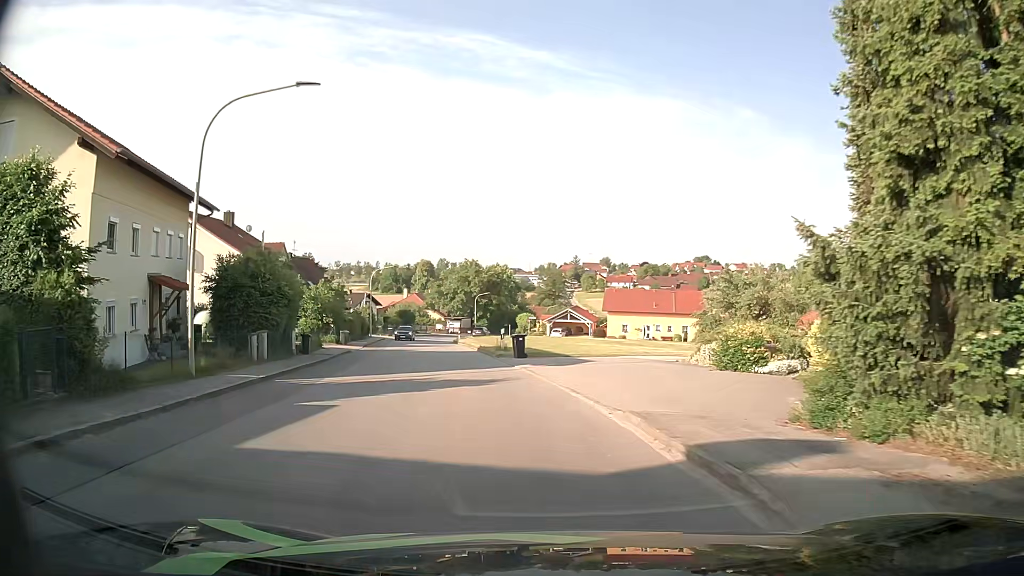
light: Day
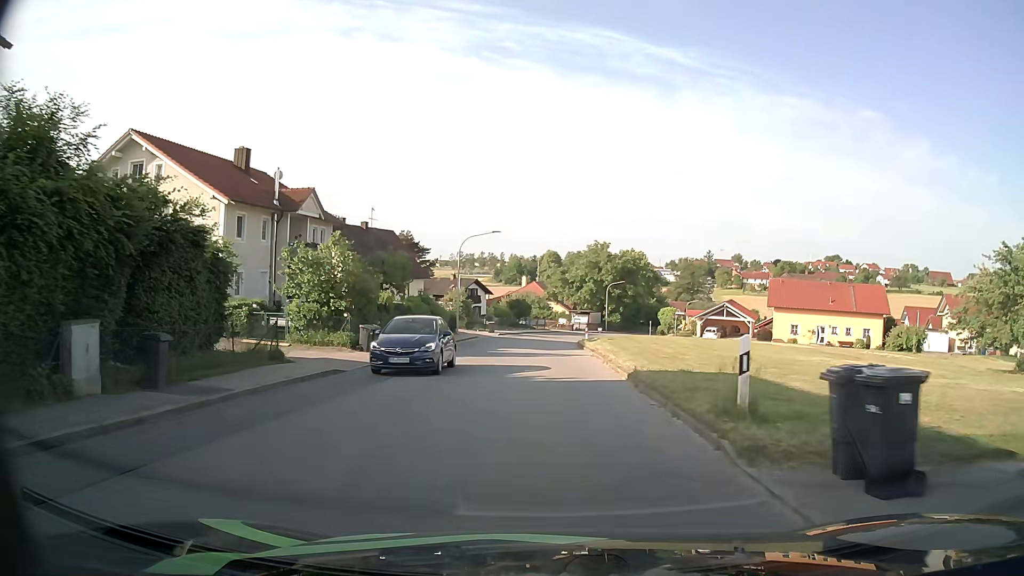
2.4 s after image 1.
(-2.5, +21.3) m; -11°
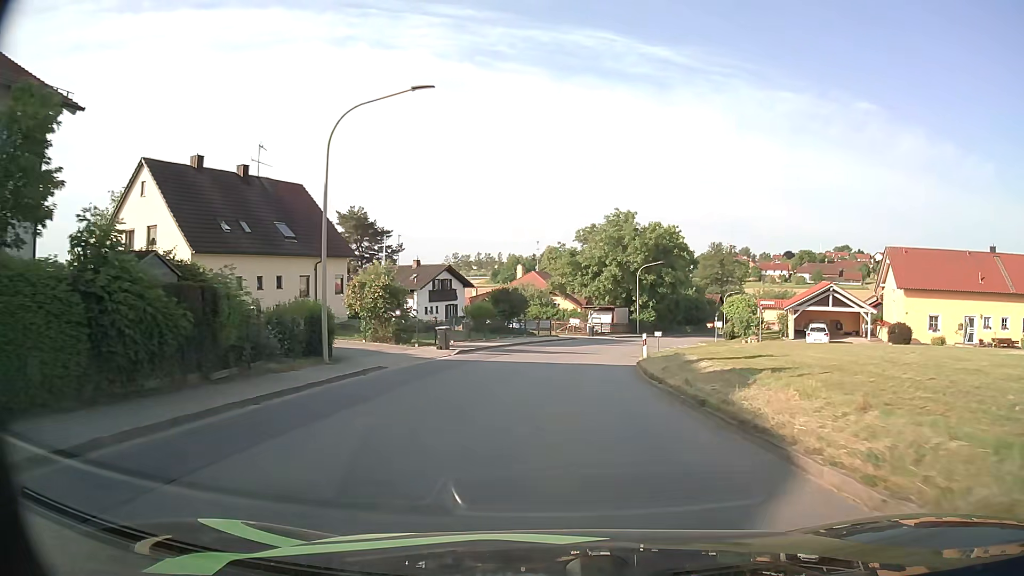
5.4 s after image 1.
(-0.3, +30.0) m; 0°
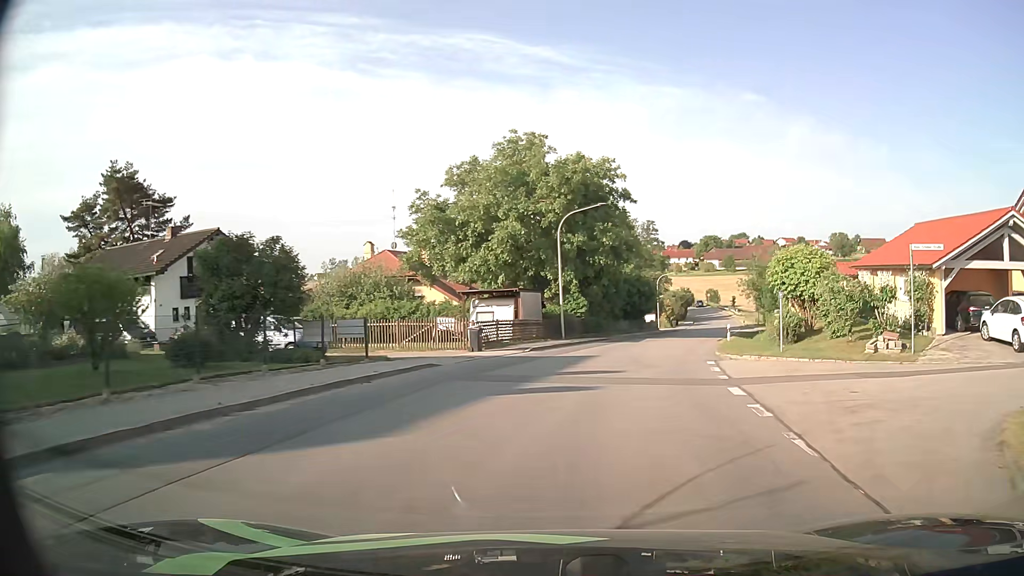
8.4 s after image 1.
(+1.7, +31.3) m; +10°
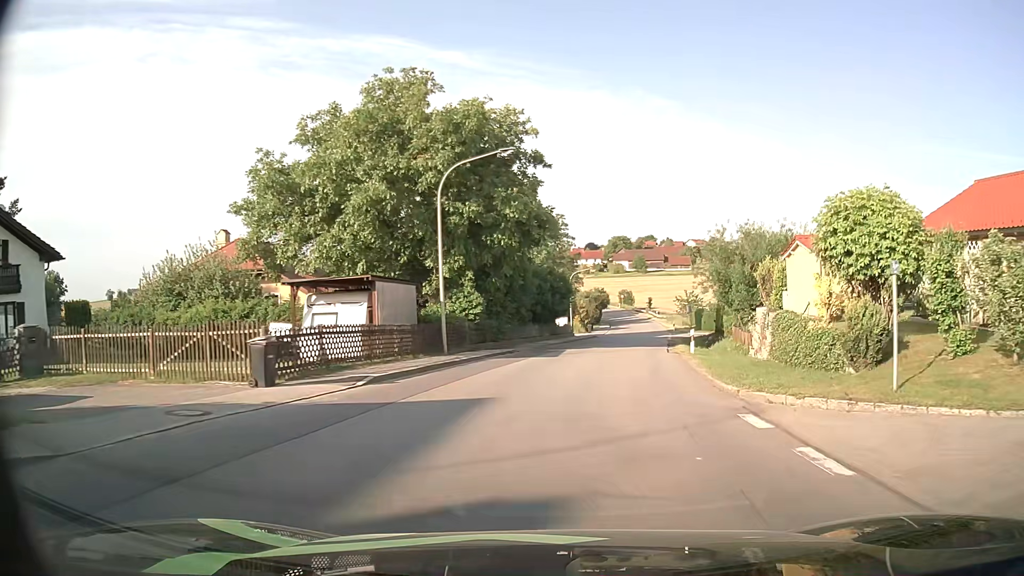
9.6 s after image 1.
(+0.8, +12.4) m; +8°
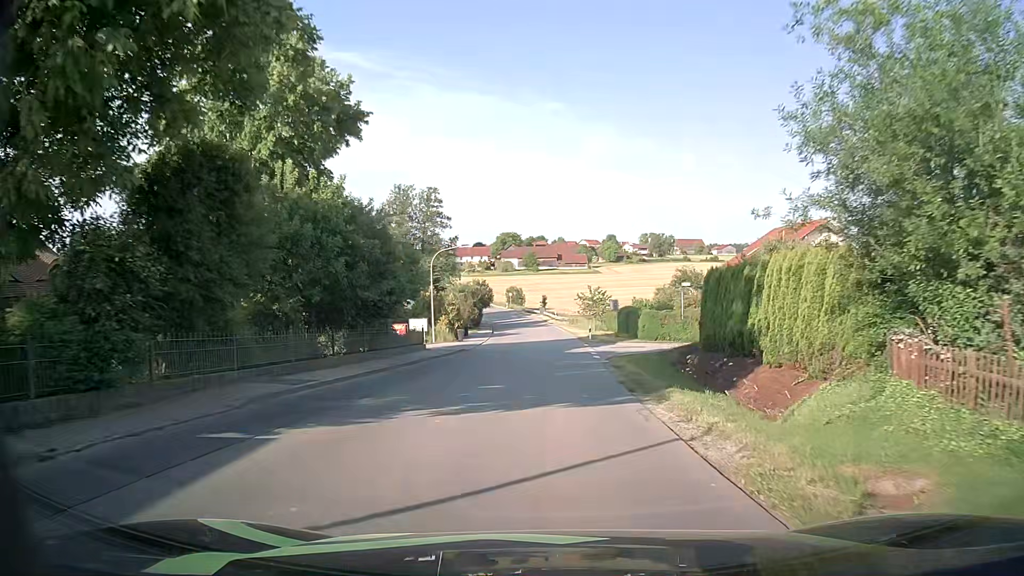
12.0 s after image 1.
(+2.7, +24.8) m; +9°
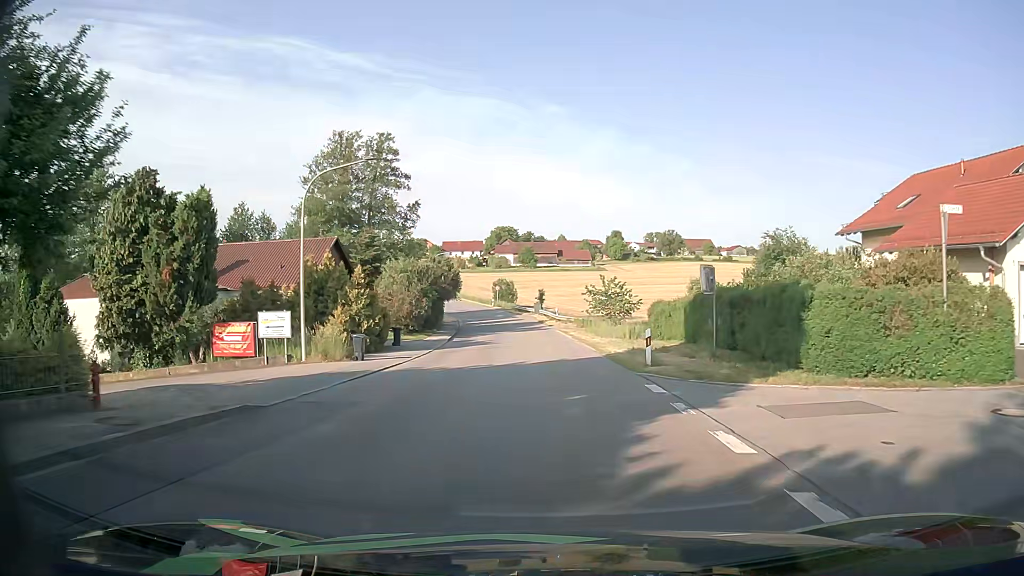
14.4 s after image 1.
(+0.3, +27.0) m; 0°
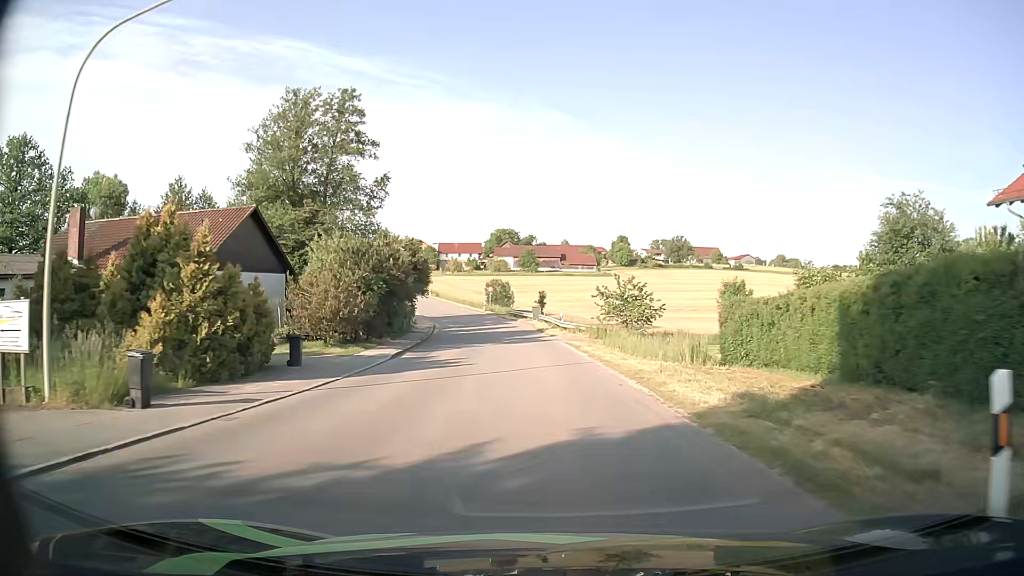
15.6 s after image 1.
(0.0, +14.1) m; 0°
(0, +10) (0, +20) (-1, +30) (-1, +40) (-3, +50) (-5, +60) (-7, +69) (-10, +79) (-13, +88) (-16, +98) m
